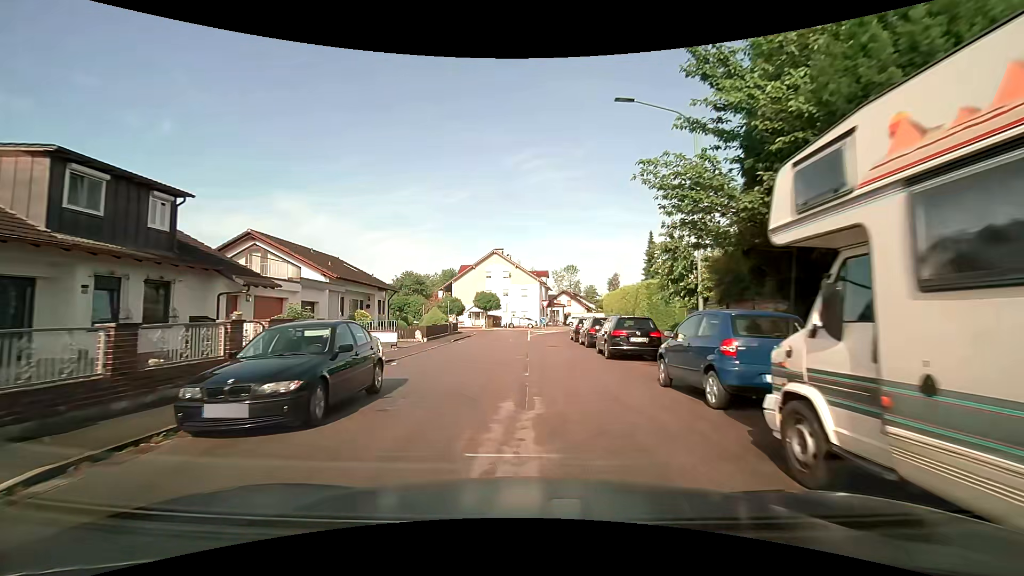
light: Day
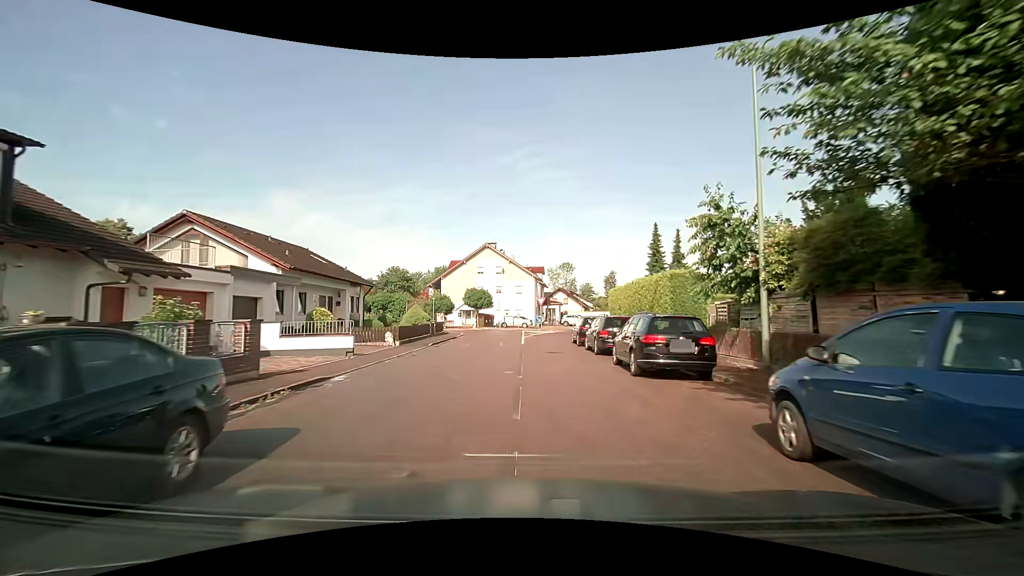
(0.0, +5.1) m; 0°
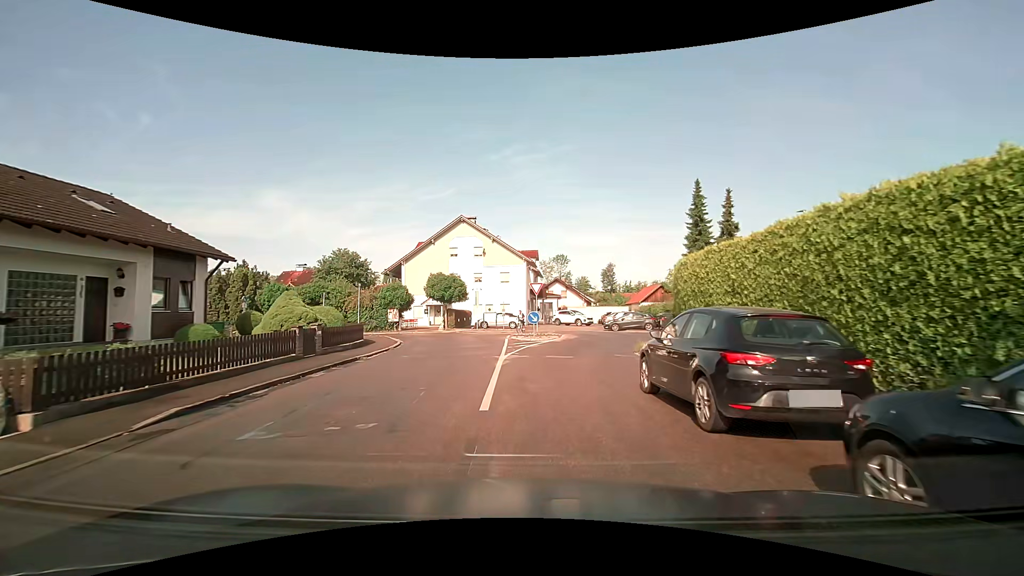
(+0.2, +17.6) m; +2°
